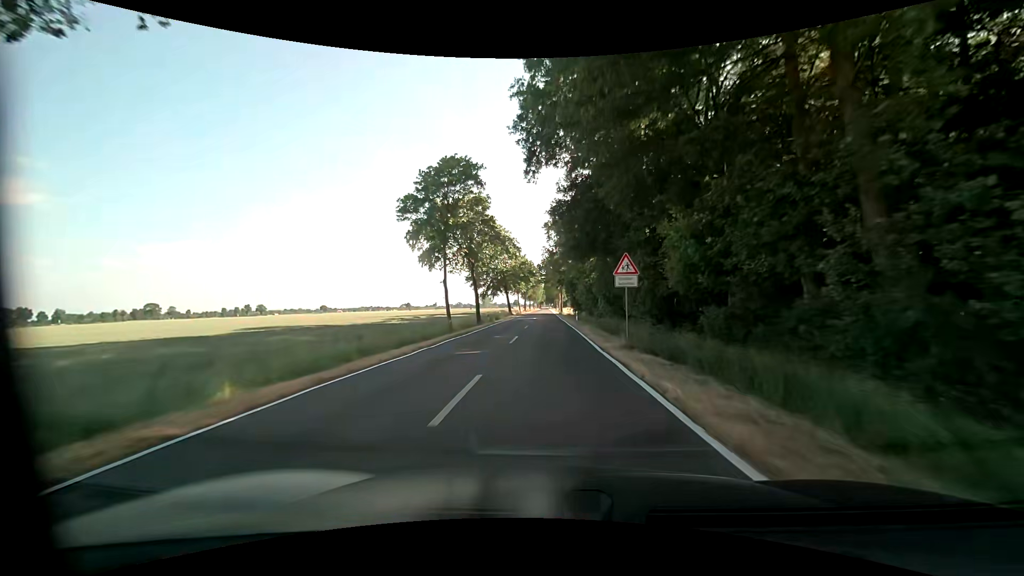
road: tertiary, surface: asphalt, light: Day
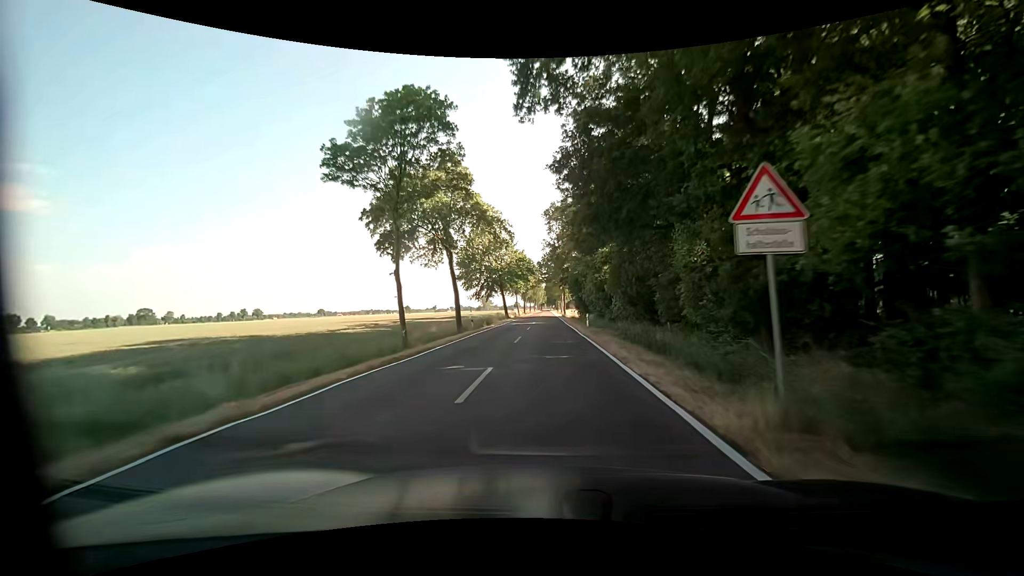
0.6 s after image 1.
(-0.1, +10.8) m; 0°
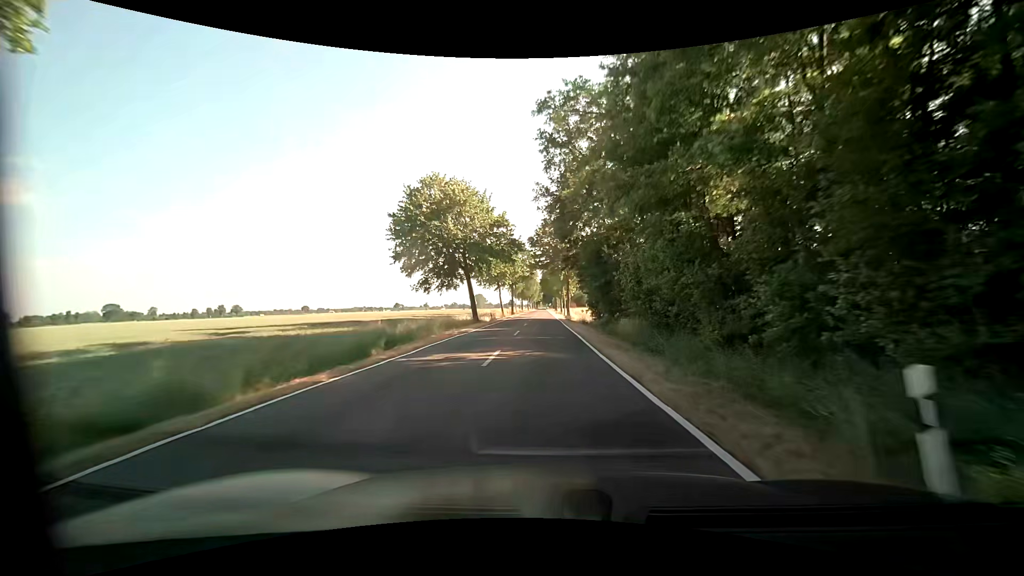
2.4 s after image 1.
(+0.2, +32.3) m; +1°
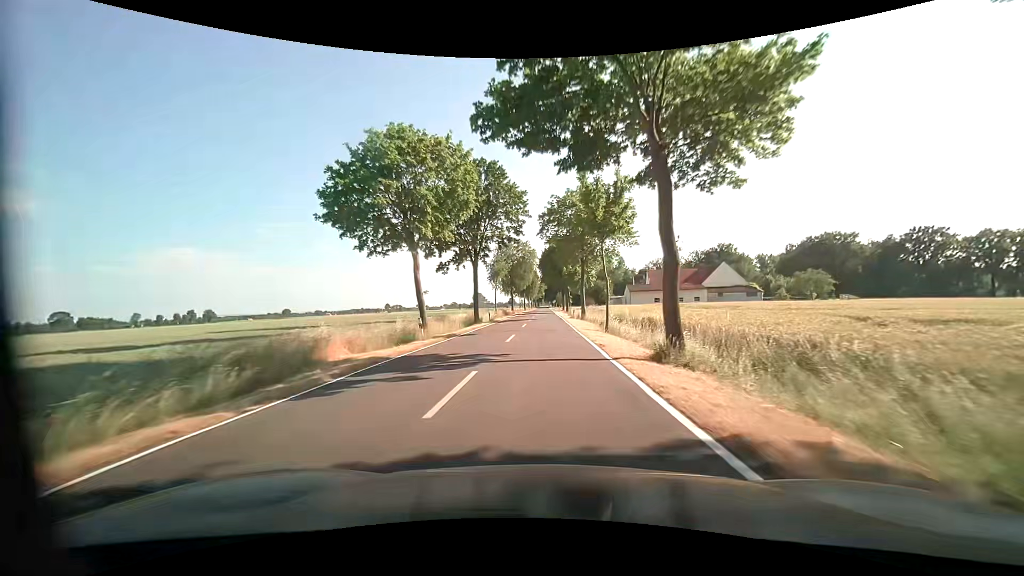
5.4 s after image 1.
(-0.3, +53.8) m; -1°
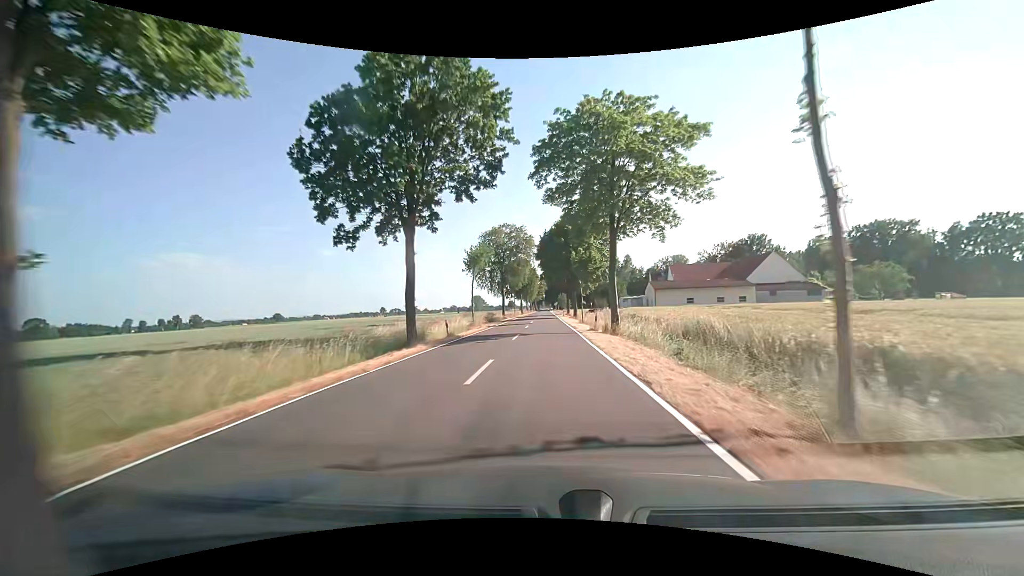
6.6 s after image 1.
(+0.2, +21.6) m; 0°
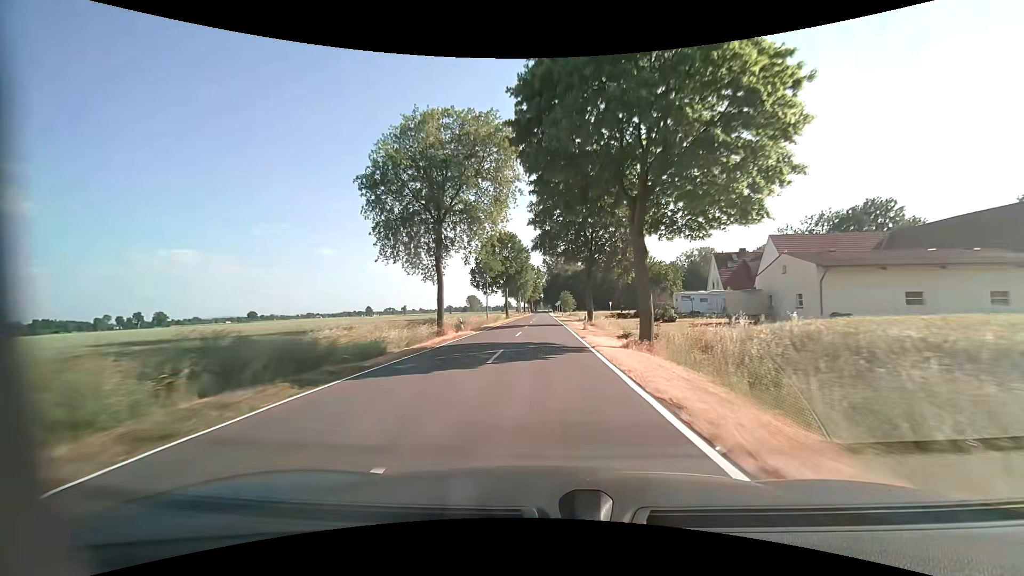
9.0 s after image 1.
(0.0, +45.3) m; 0°
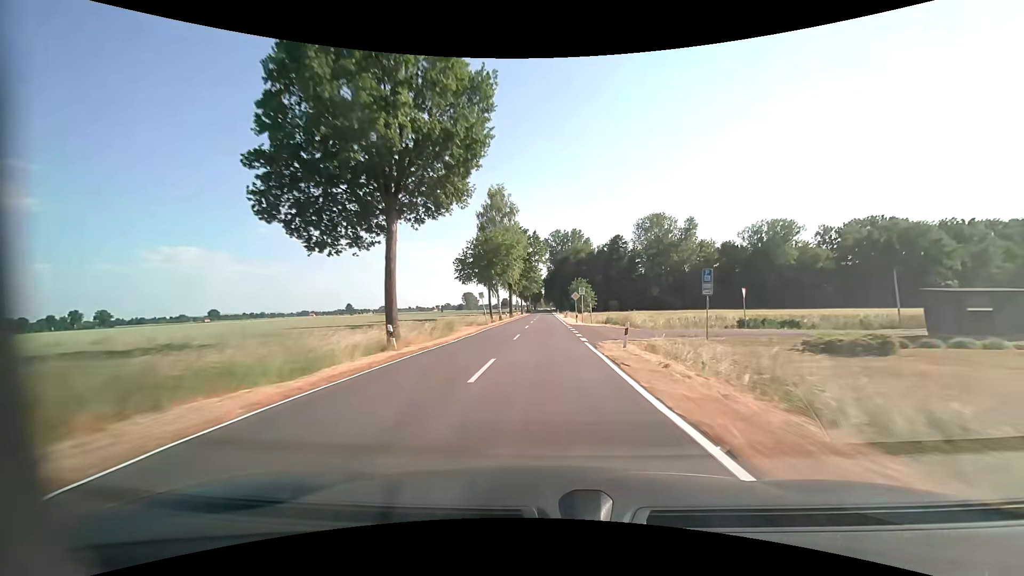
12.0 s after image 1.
(0.0, +64.9) m; 0°
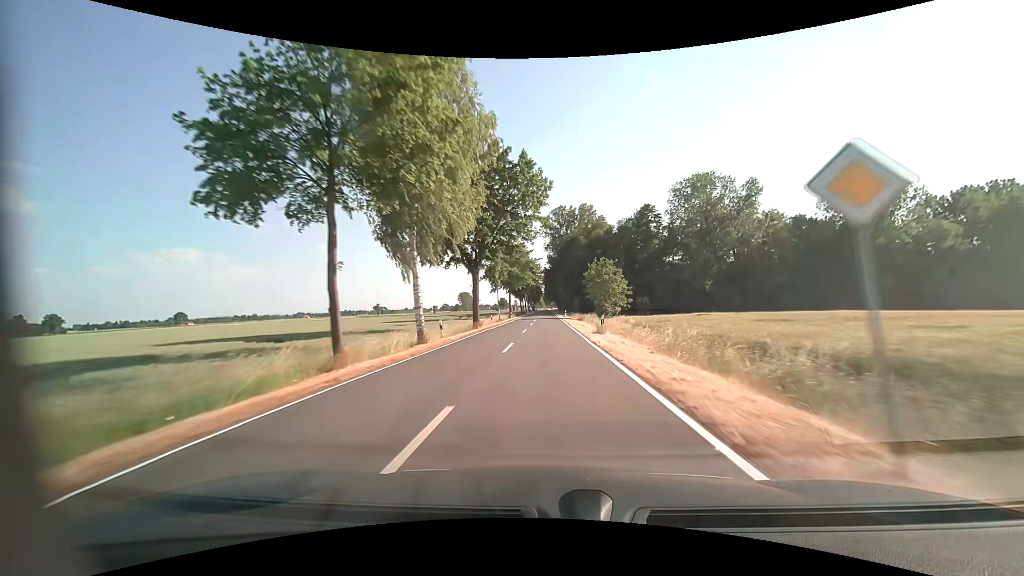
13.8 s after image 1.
(-0.1, +43.1) m; 0°
(0, +10) (0, +20) (0, +30) (0, +40) (0, +50) (0, +60) (0, +70) (0, +80) (0, +90) (0, +100) m
